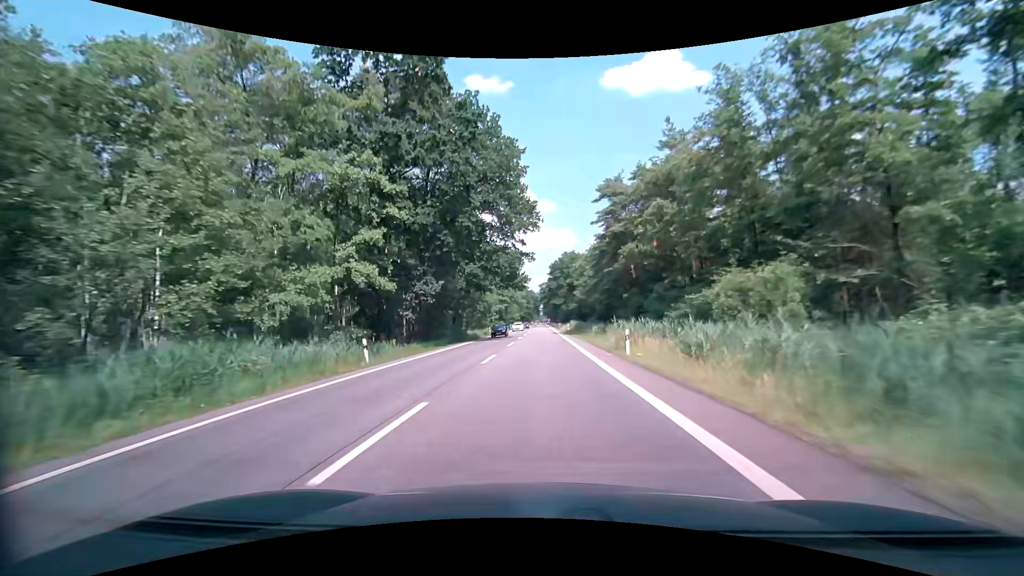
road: secondary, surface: asphalt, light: Day
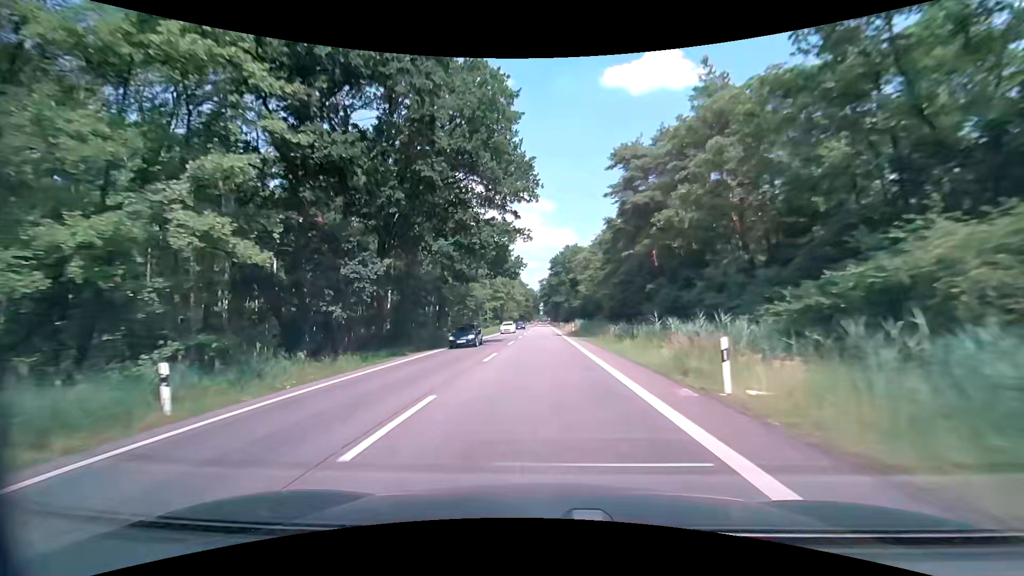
(-0.1, +11.5) m; 0°
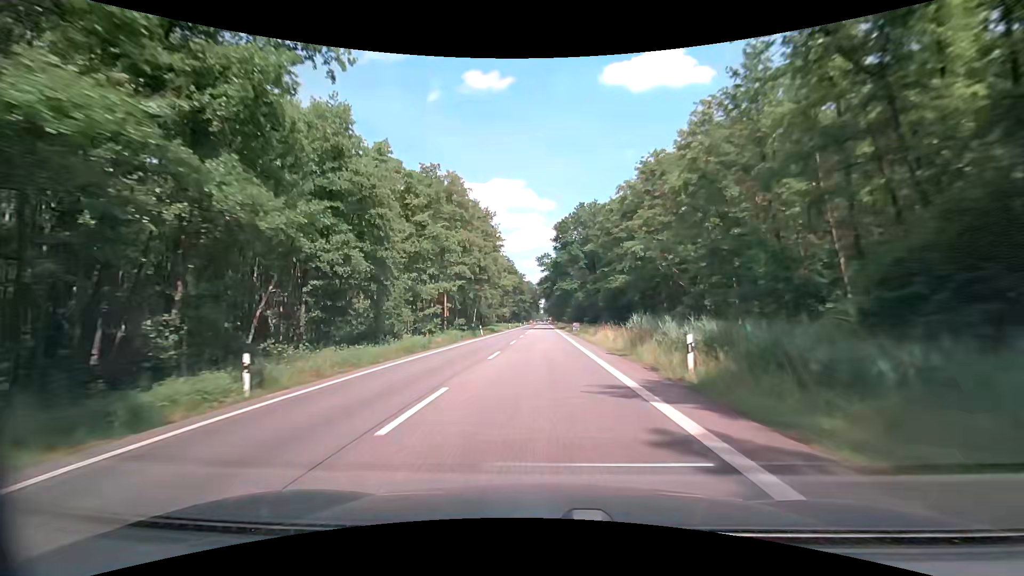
(-0.5, +47.7) m; -1°
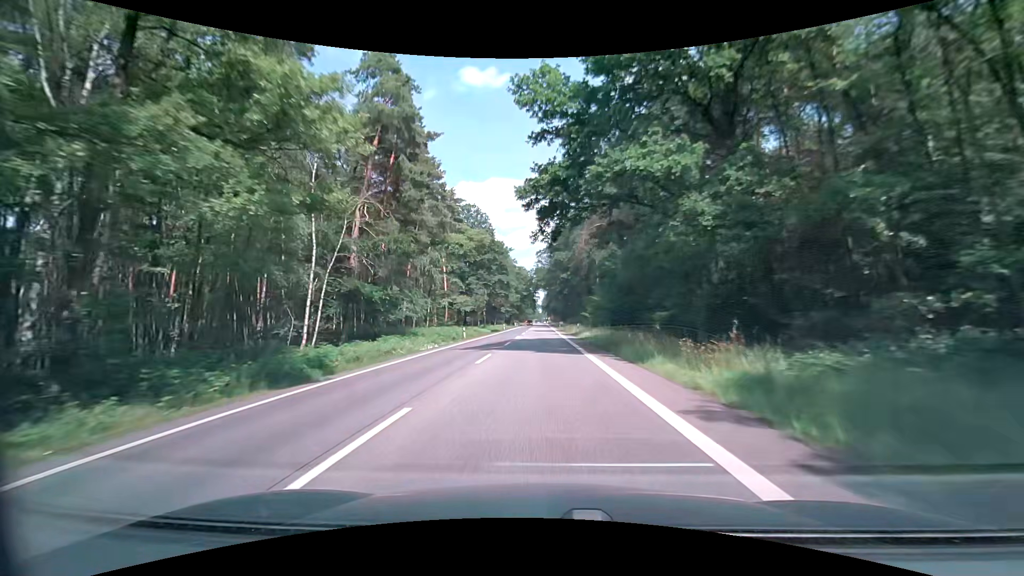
(+0.3, +63.1) m; 0°
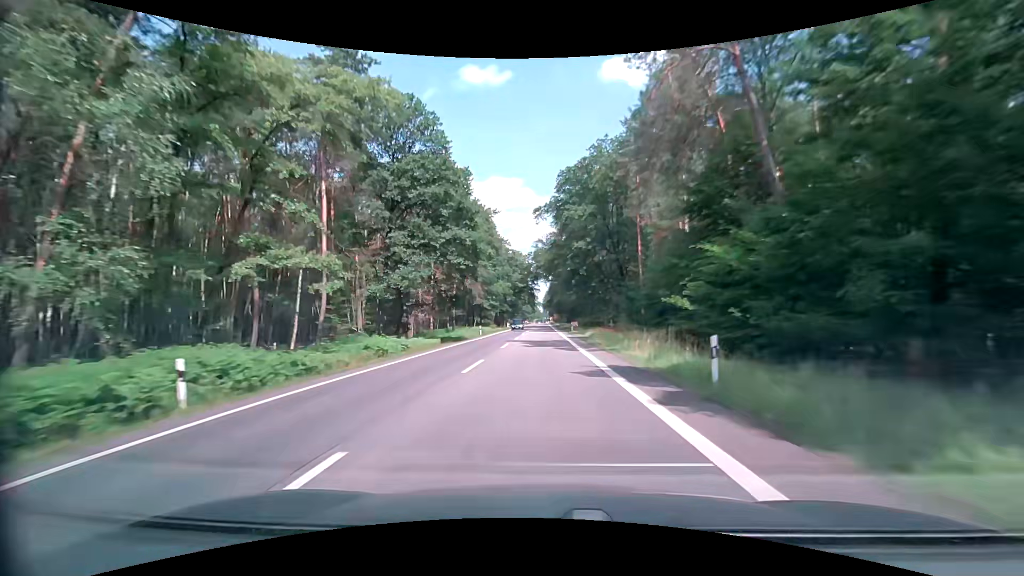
(0.0, +39.1) m; 0°
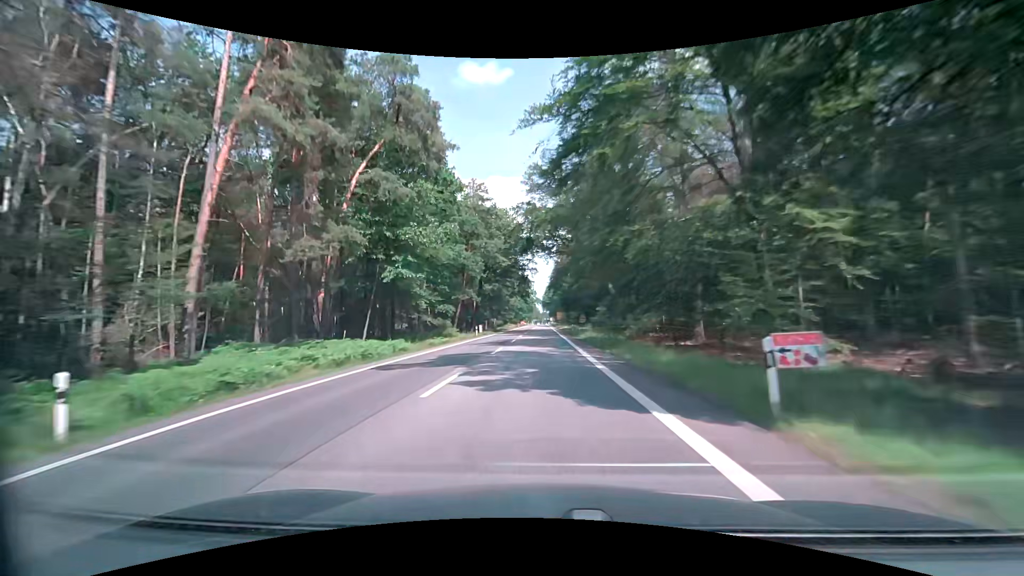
(-0.3, +52.9) m; -1°
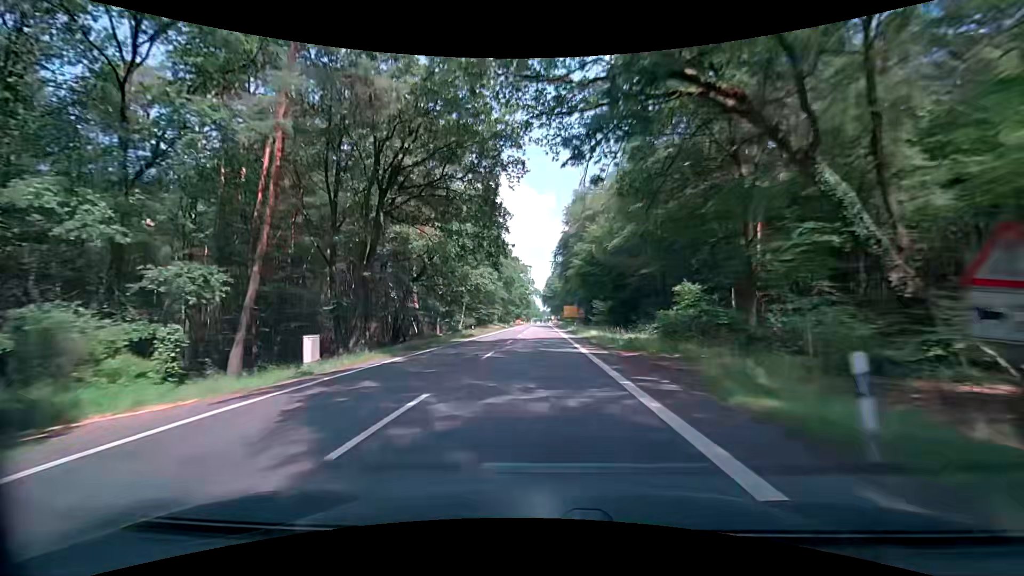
(+0.2, +52.4) m; 0°
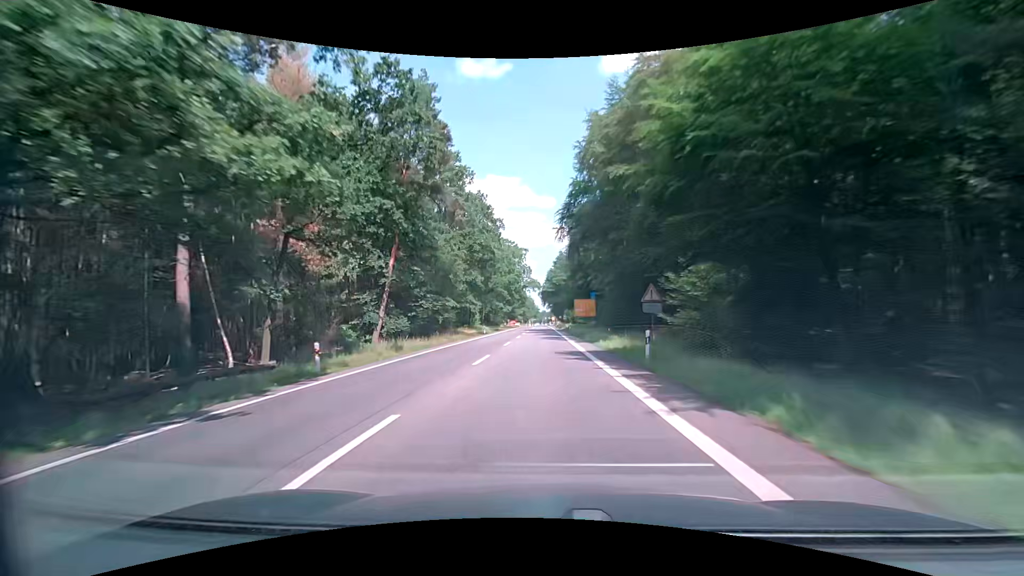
(+0.4, +38.3) m; +1°
(0, +10) (0, +20) (0, +30) (0, +40) (0, +50) (0, +60) (0, +70) (+1, +80) (+1, +90) (+1, +100) m
